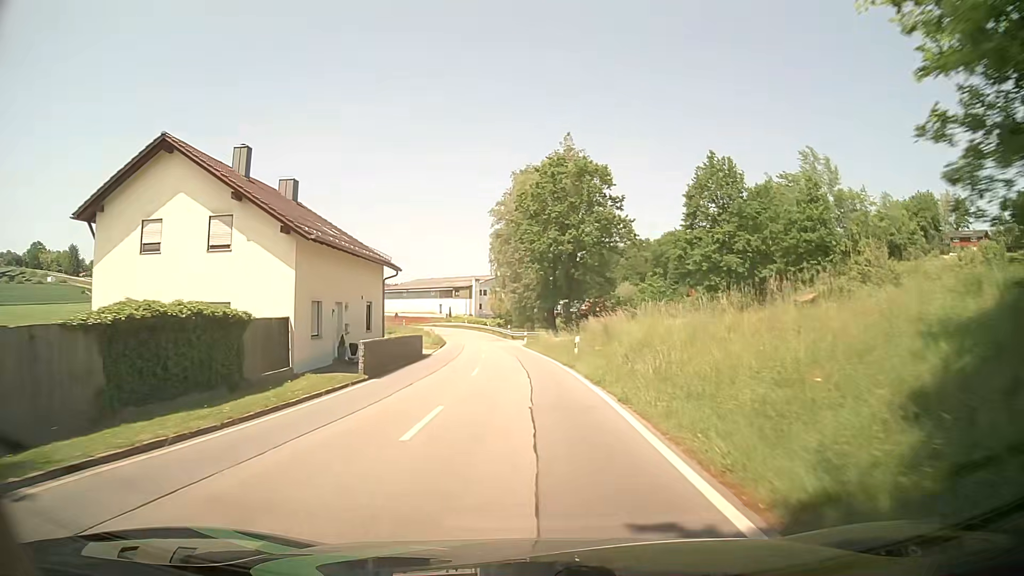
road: tertiary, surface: asphalt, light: Day
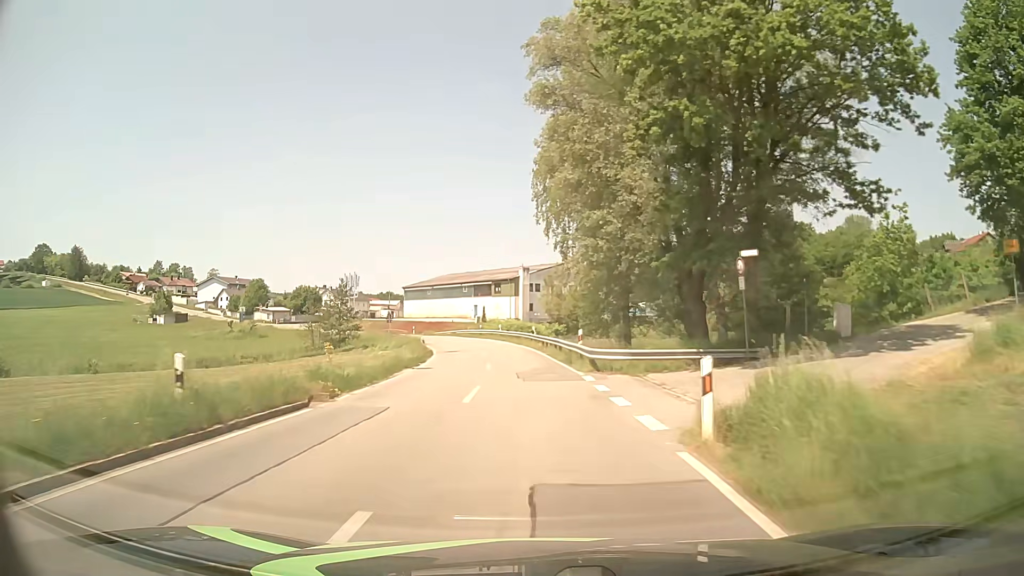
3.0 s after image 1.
(-1.5, +44.2) m; -4°
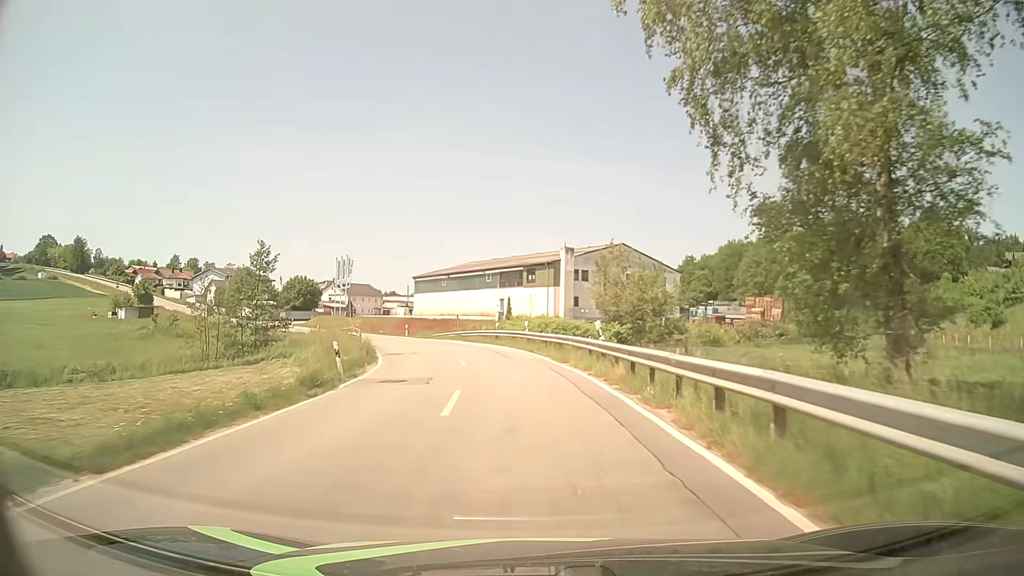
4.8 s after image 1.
(-0.8, +26.9) m; -4°
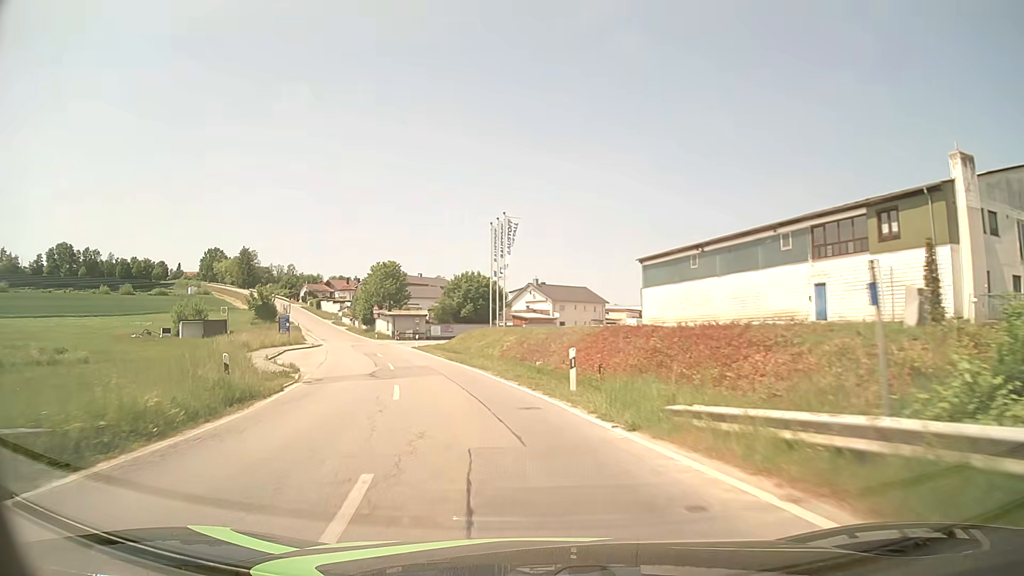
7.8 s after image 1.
(-5.5, +44.0) m; -19°
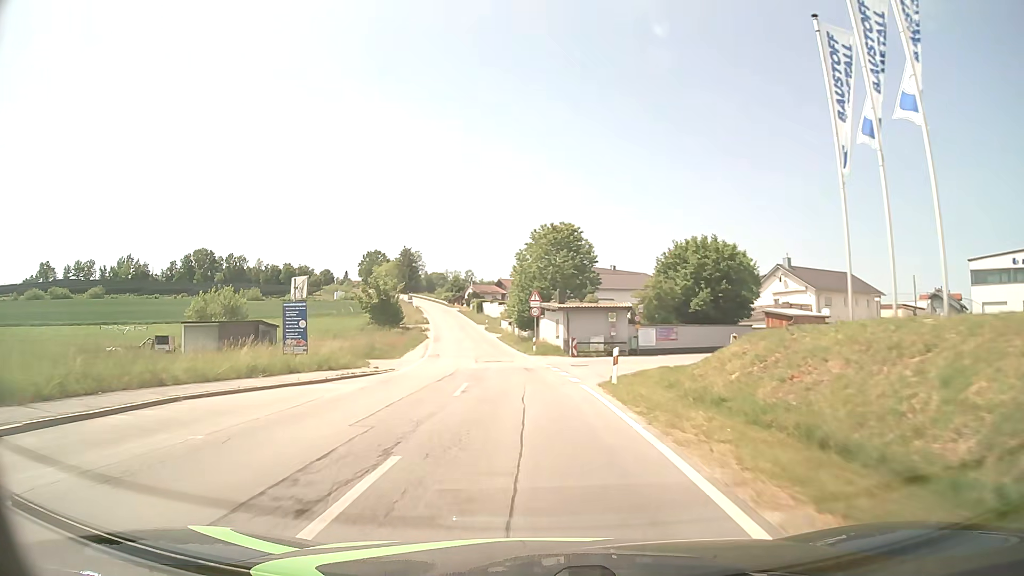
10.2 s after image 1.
(-6.2, +35.2) m; -17°
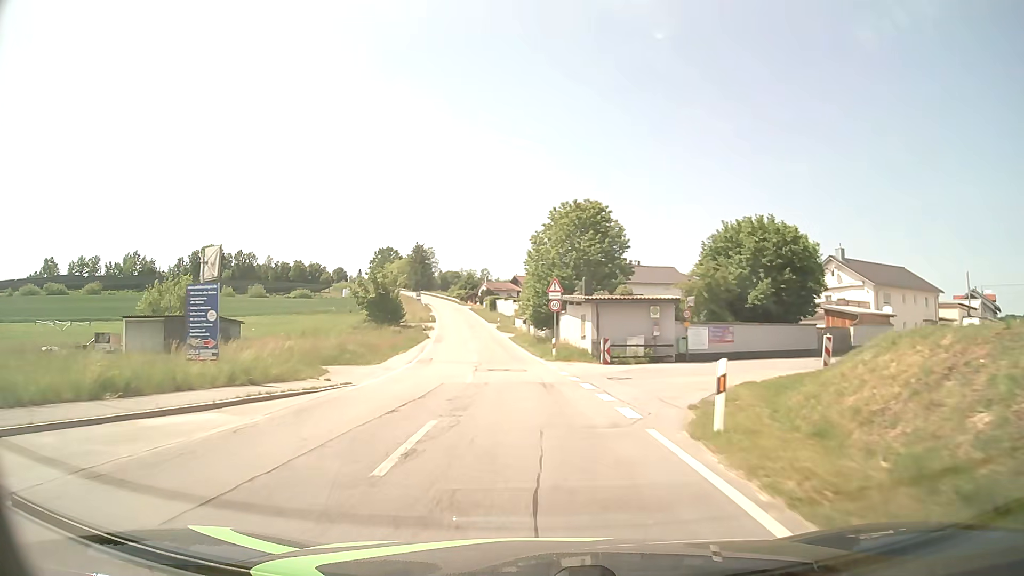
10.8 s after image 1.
(-0.1, +9.0) m; -2°
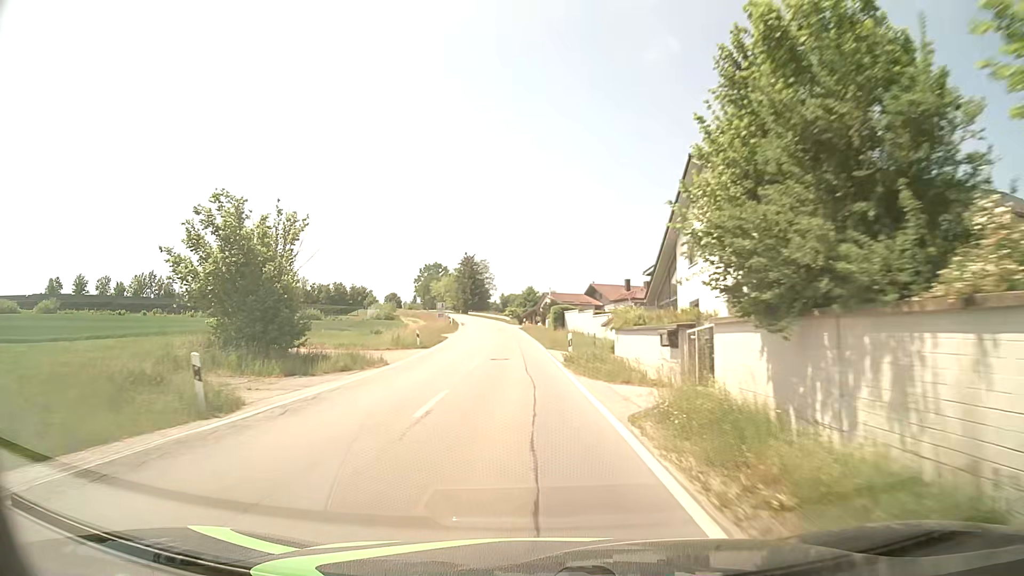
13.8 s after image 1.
(-2.3, +44.9) m; -6°
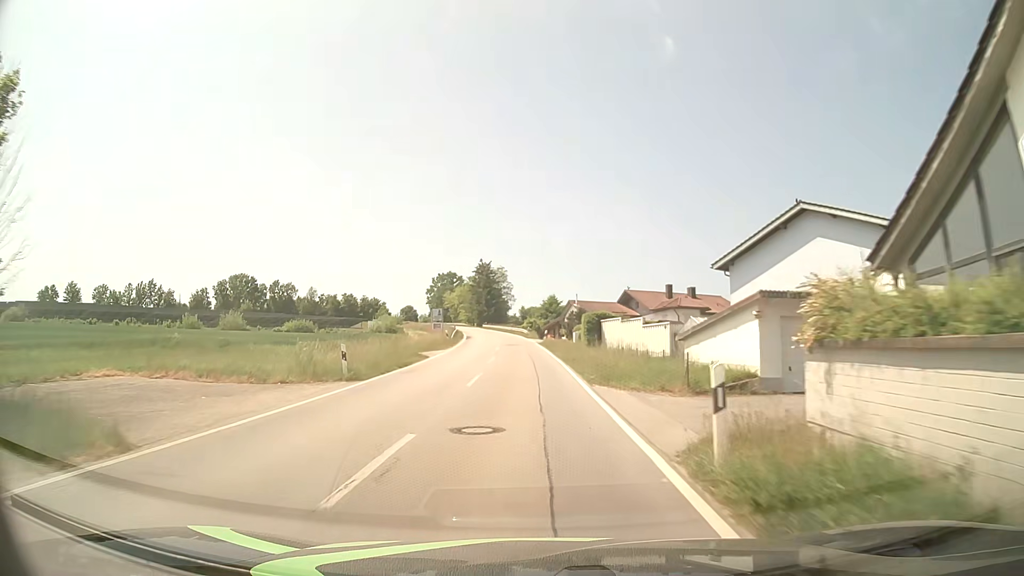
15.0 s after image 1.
(-0.3, +17.6) m; -1°
(0, +10) (0, +20) (-1, +30) (-1, +40) (-2, +50) (-2, +60) (-3, +70) (-4, +80) (-6, +90) (-7, +100) m
